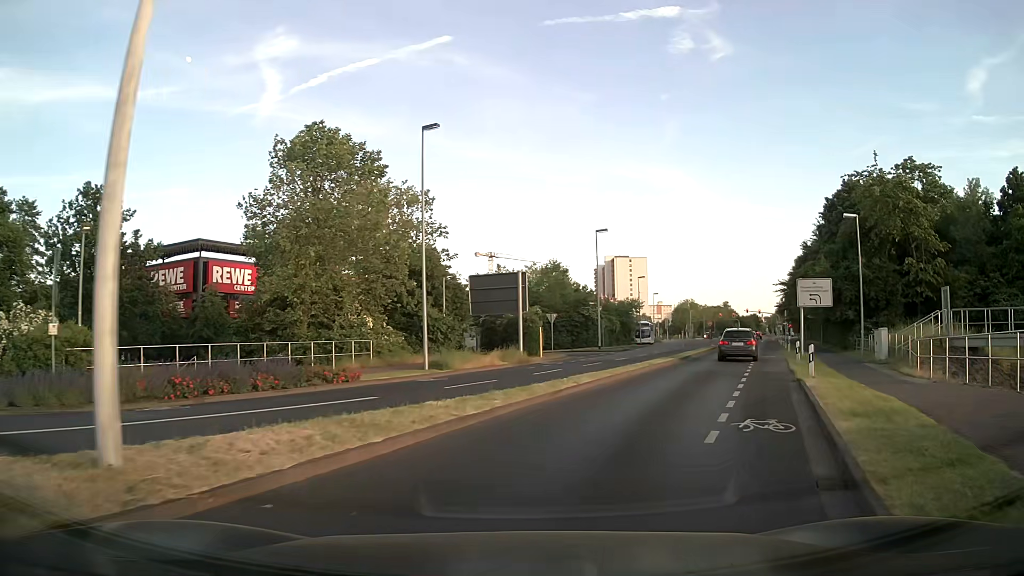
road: secondary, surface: asphalt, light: Day
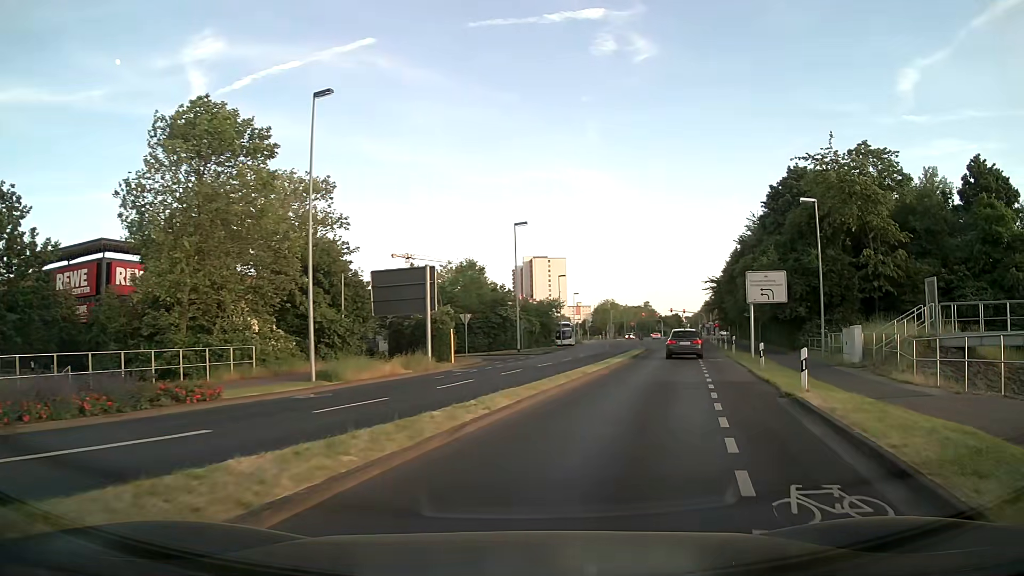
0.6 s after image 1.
(+0.3, +4.8) m; +7°
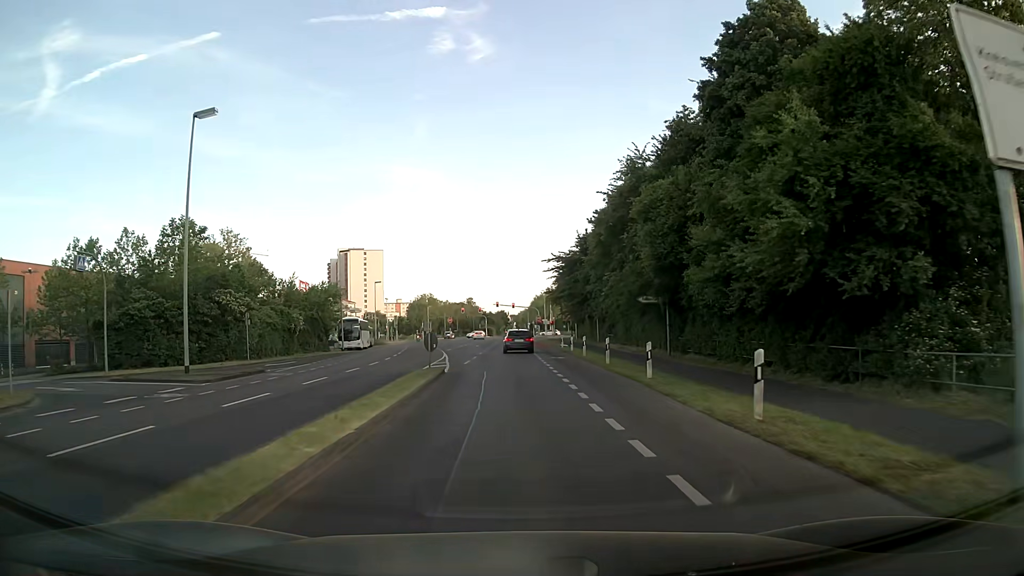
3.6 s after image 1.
(+6.1, +28.7) m; +15°
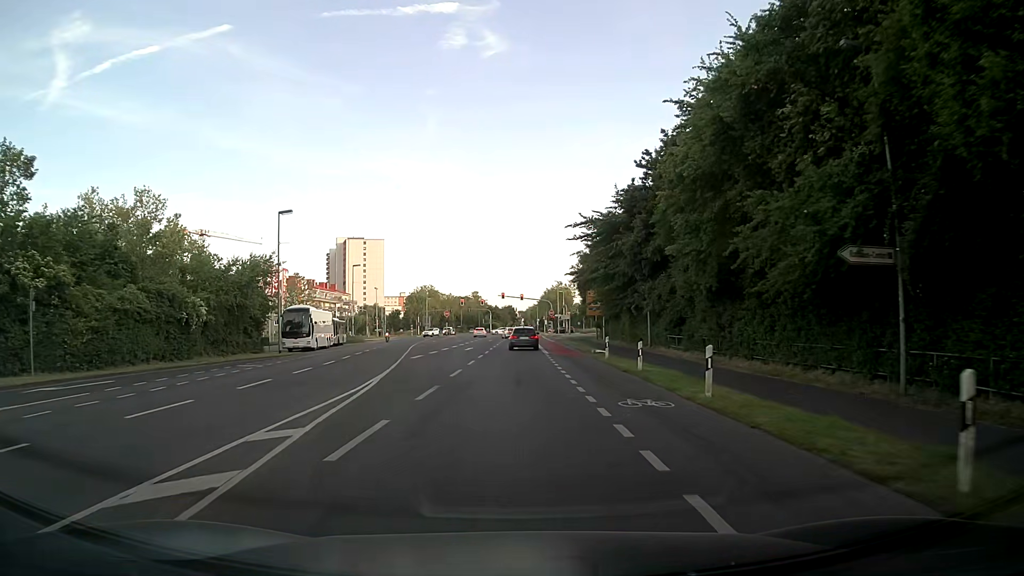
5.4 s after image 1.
(-0.2, +21.2) m; -1°
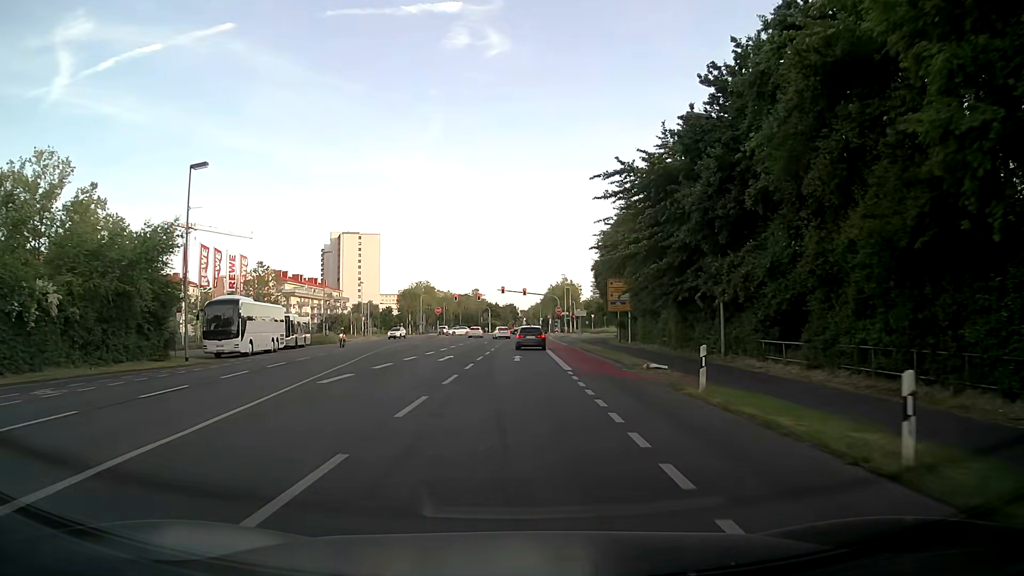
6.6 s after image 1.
(0.0, +15.1) m; 0°
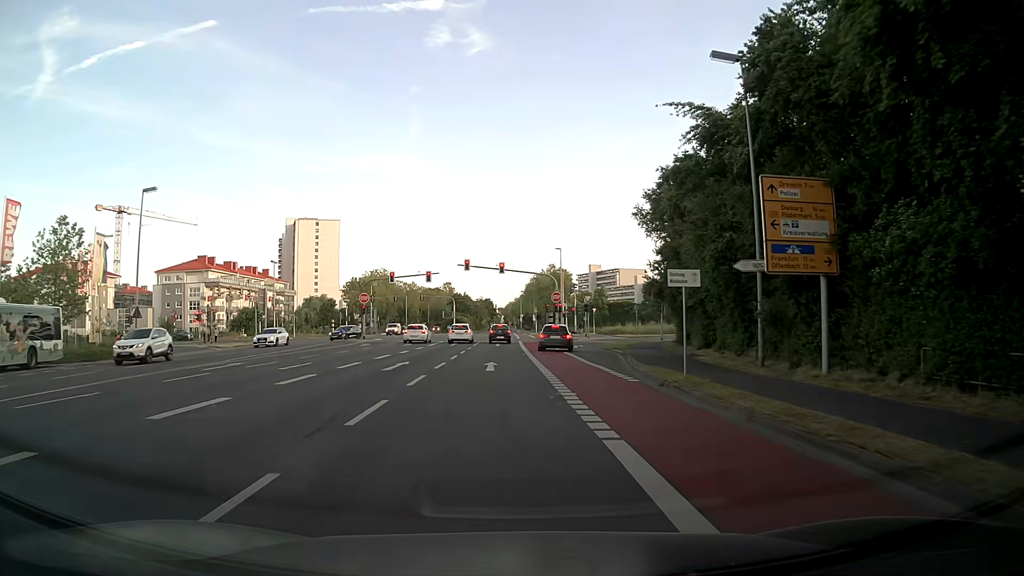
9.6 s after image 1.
(+0.4, +37.2) m; +2°
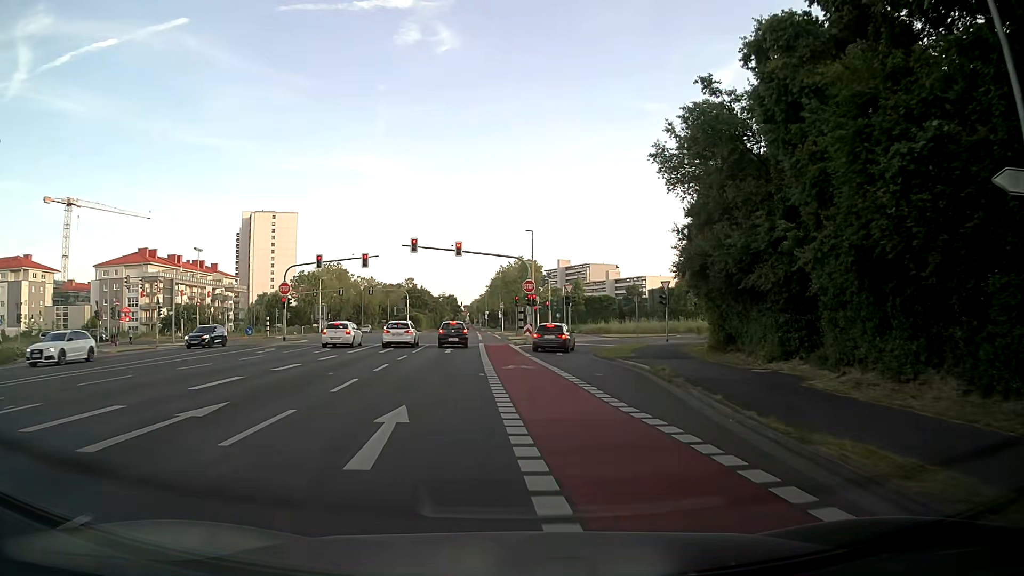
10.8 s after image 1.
(+0.3, +13.7) m; +3°
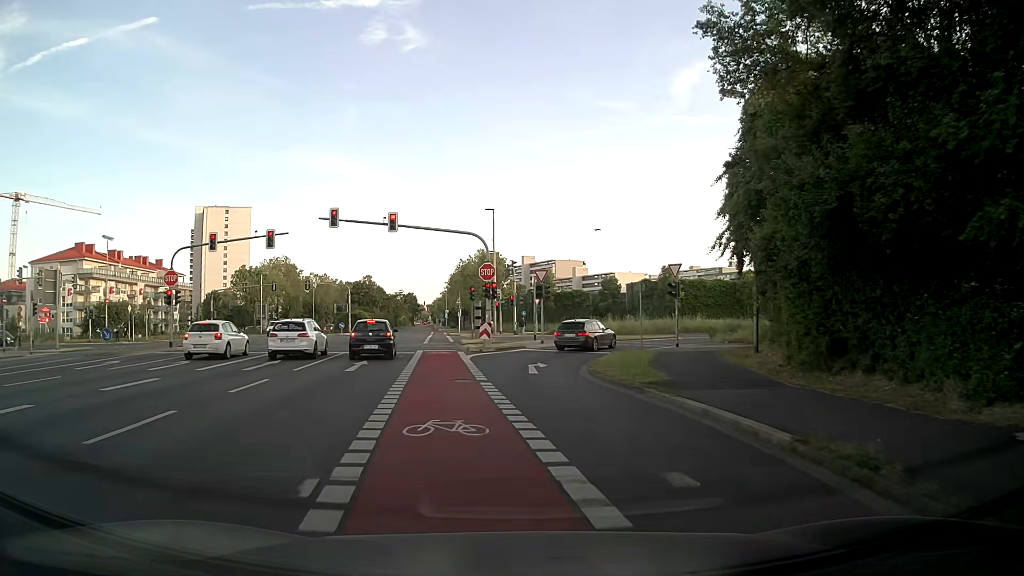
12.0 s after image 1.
(+0.4, +12.2) m; +3°
(0, +10) (0, +20) (+2, +30) (+7, +38) (+15, +44) (+24, +48) (+34, +50) (+44, +52) (+53, +54) (+63, +56) m
